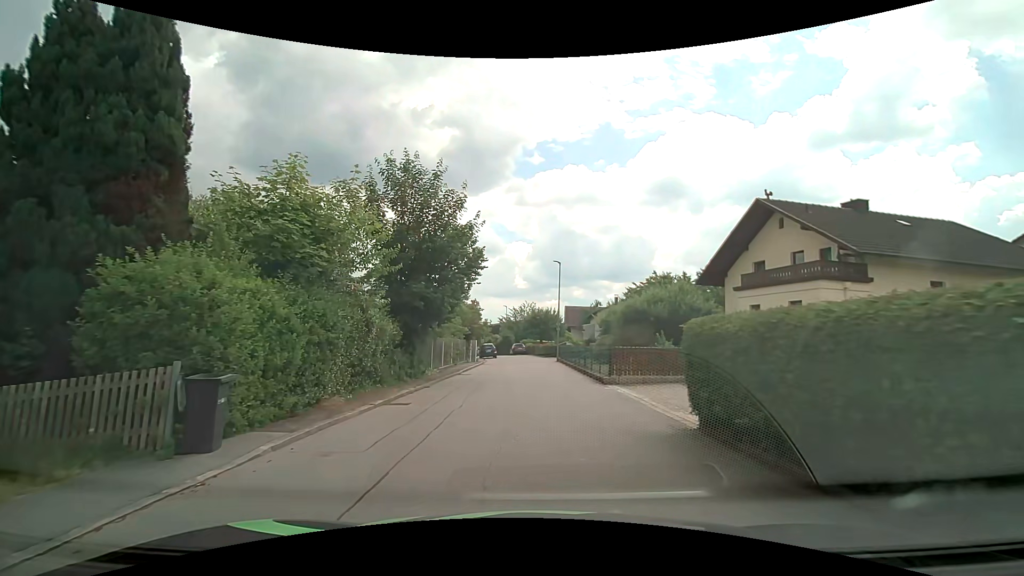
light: Day
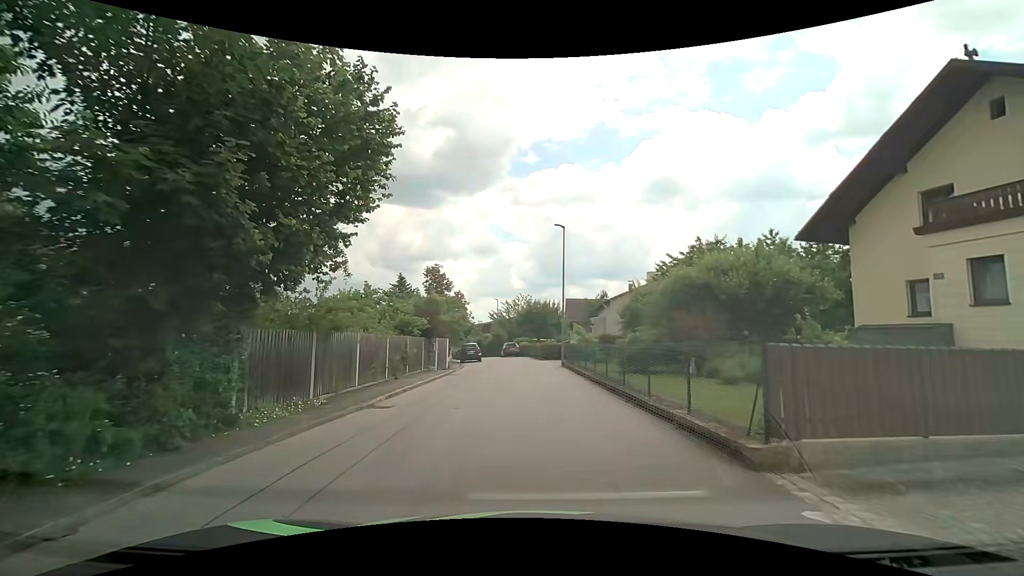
(+0.2, +12.2) m; 0°
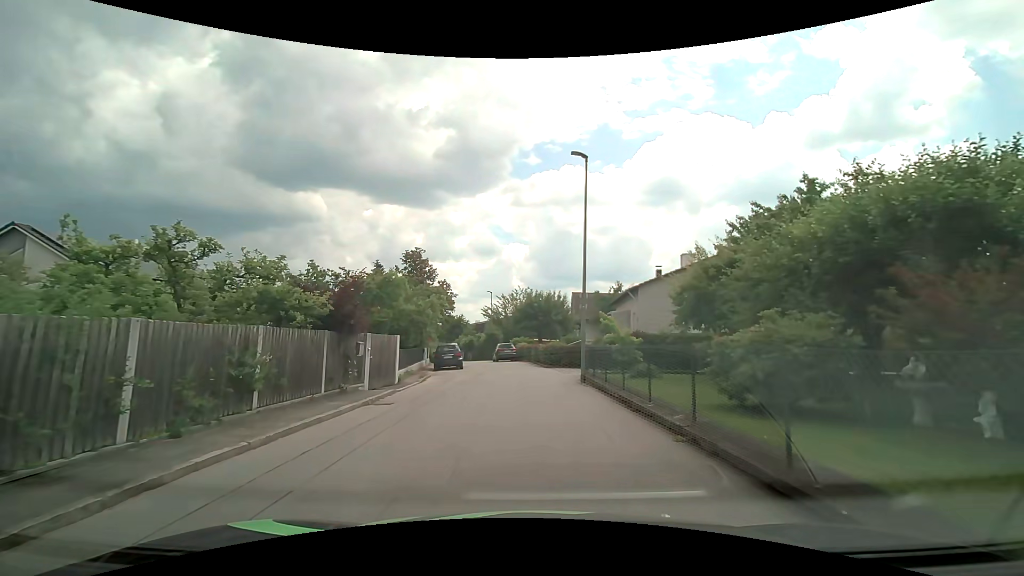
(-0.1, +11.2) m; 0°
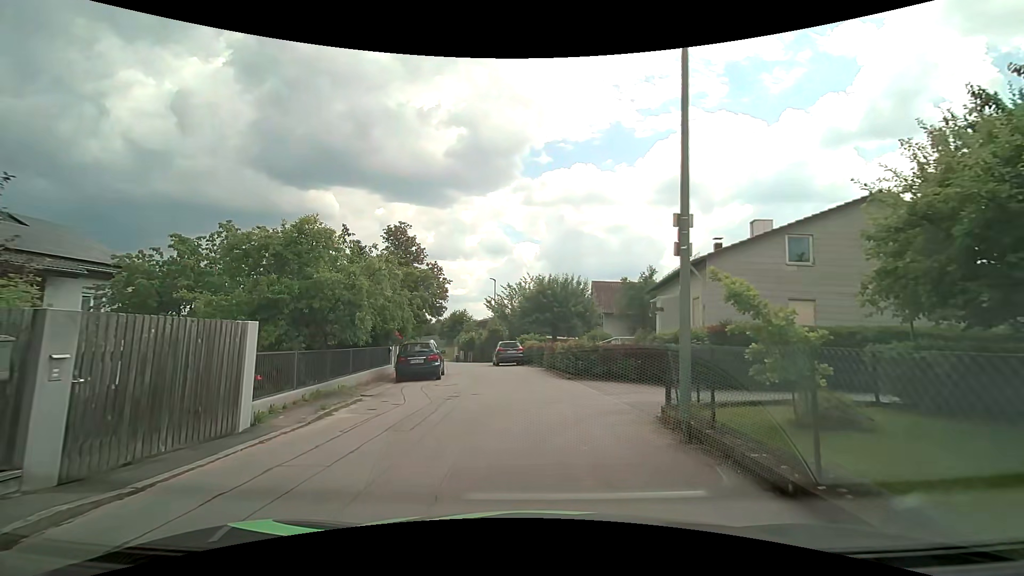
(-0.1, +10.4) m; -1°
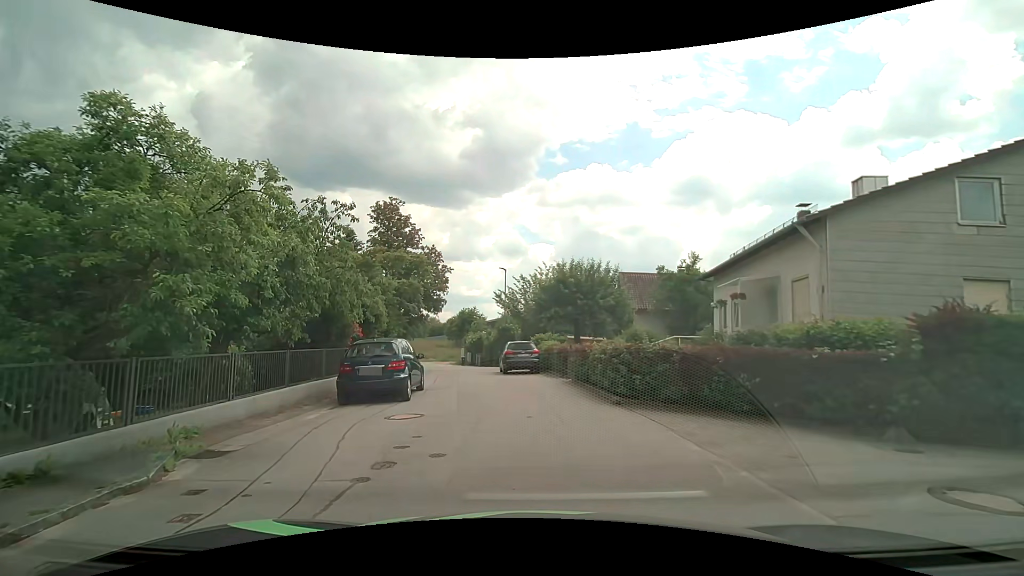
(-0.1, +7.3) m; -3°
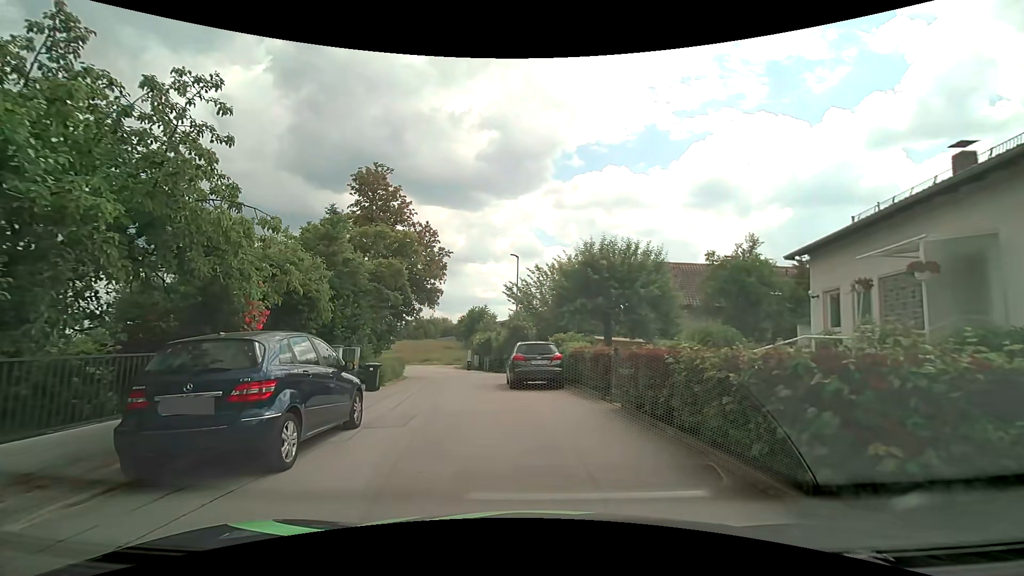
(+0.1, +7.1) m; 0°
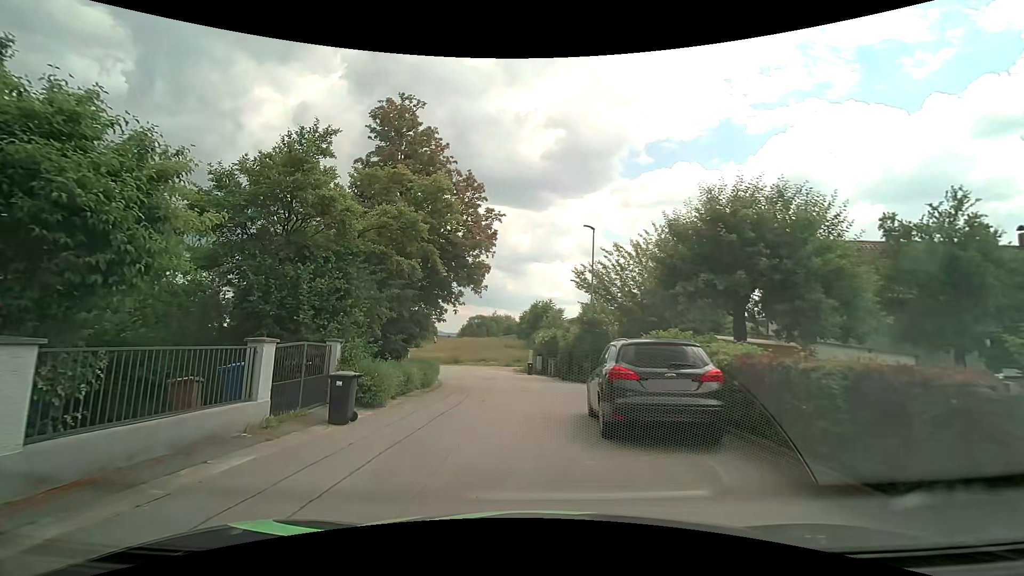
(-0.5, +8.3) m; -6°
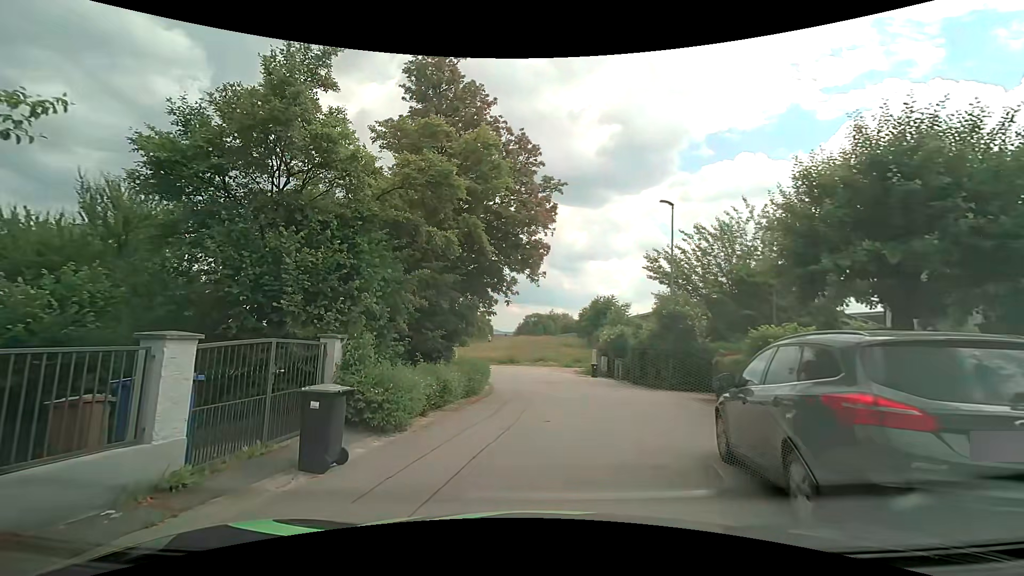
(-0.3, +3.8) m; -6°
